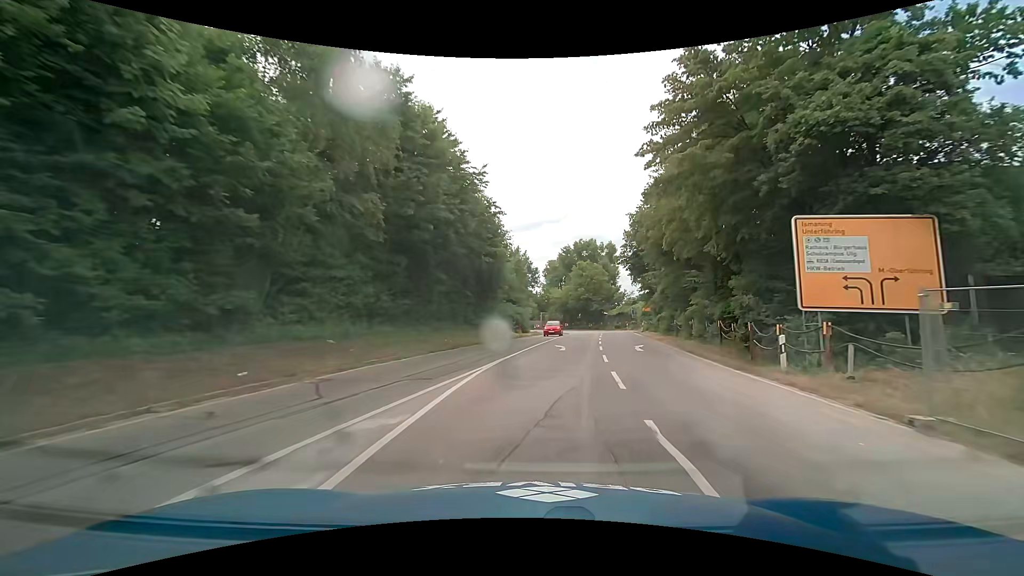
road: trunk_link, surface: asphalt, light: Day
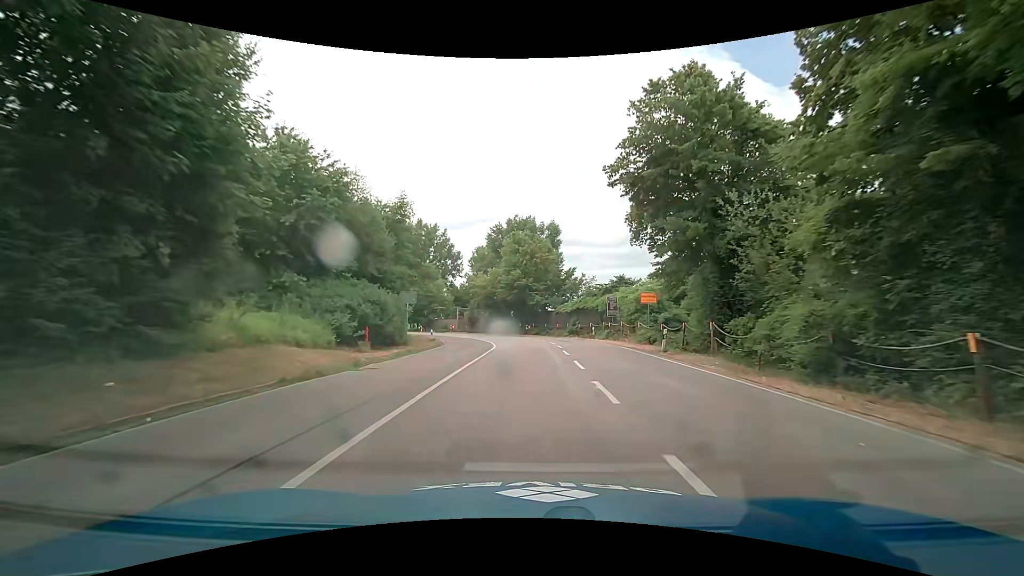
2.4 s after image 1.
(+3.1, +32.2) m; +8°
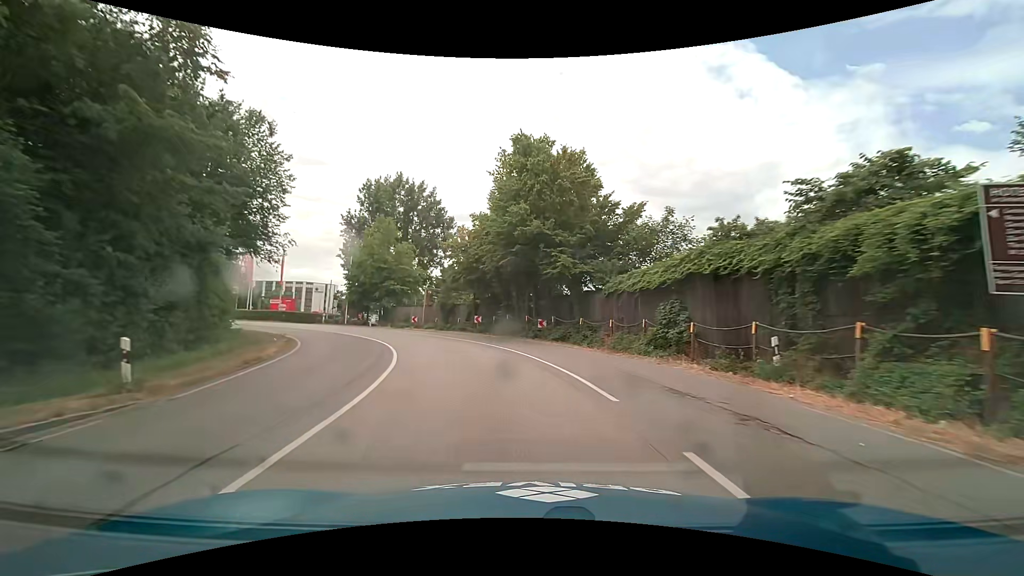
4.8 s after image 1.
(+0.3, +30.5) m; -2°
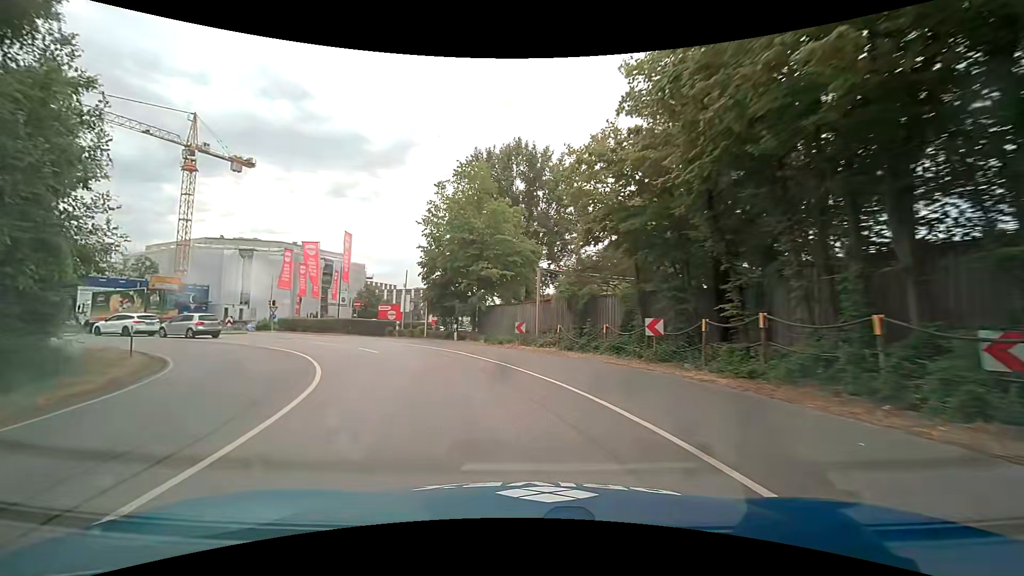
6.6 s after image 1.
(-2.7, +21.6) m; -16°
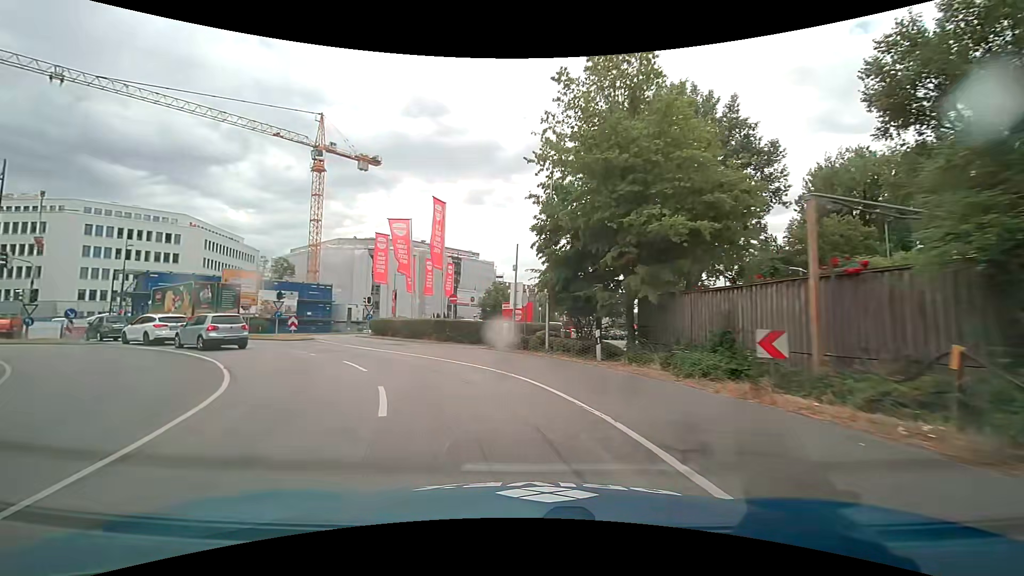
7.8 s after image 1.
(-1.7, +13.1) m; -16°
